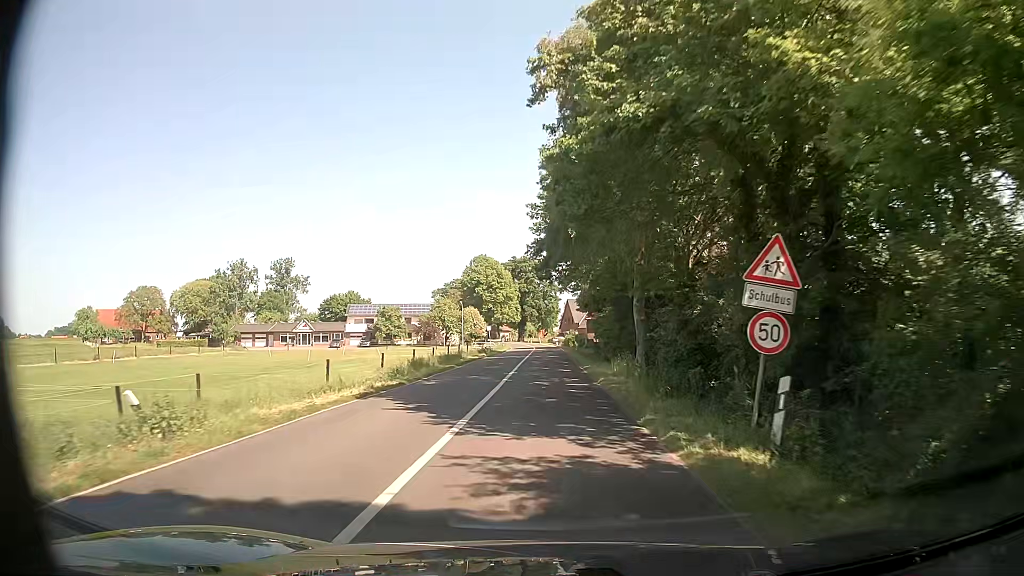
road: secondary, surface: asphalt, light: Day
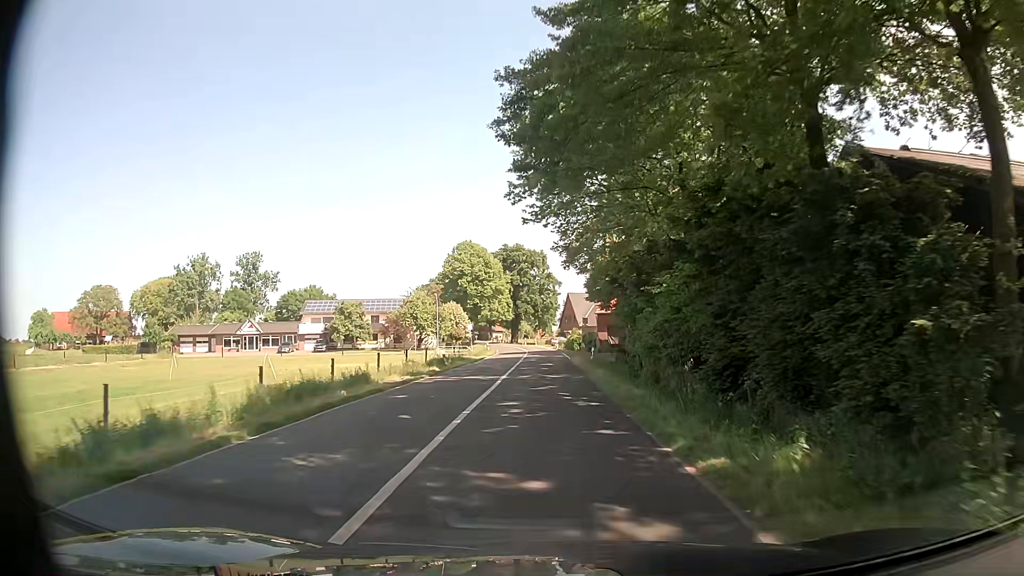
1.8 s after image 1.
(-0.5, +22.9) m; -1°
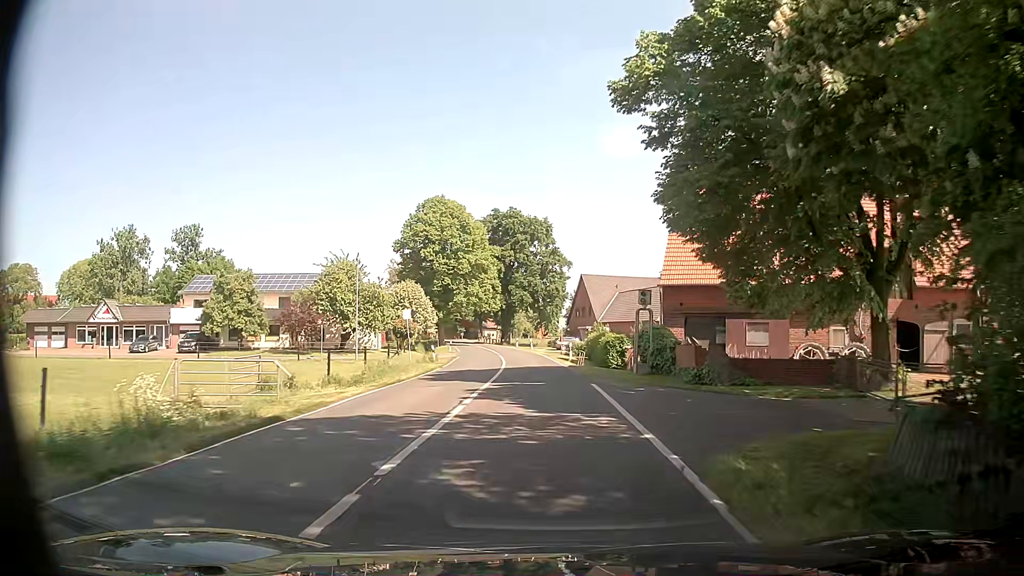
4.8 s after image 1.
(0.0, +38.0) m; -1°
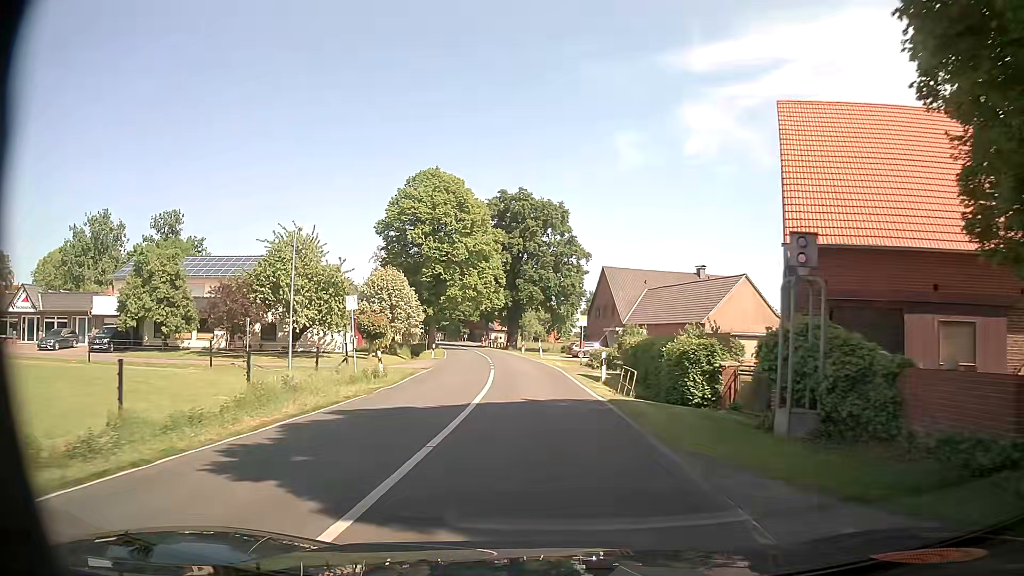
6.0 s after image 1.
(+0.1, +15.2) m; 0°
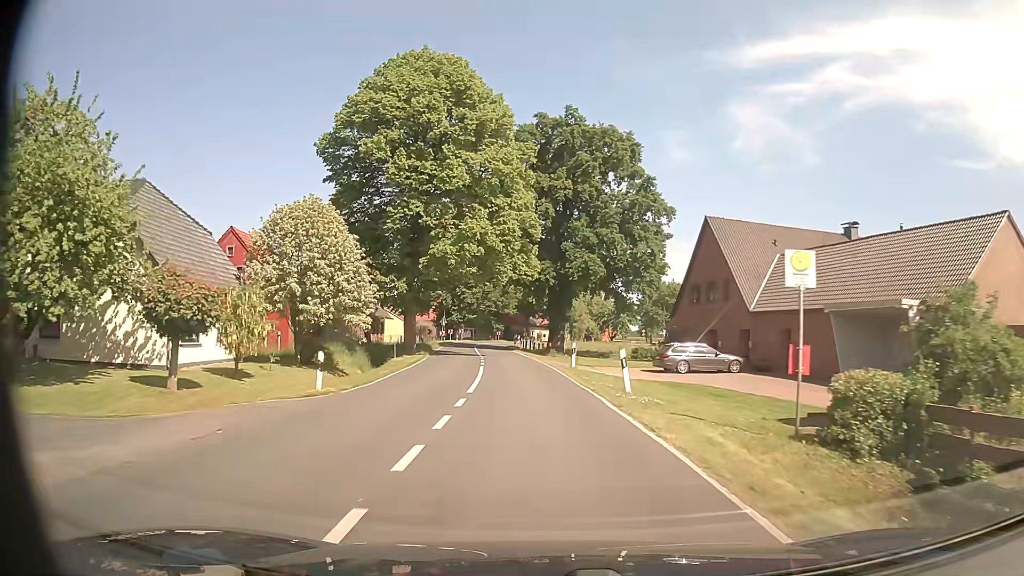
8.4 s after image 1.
(-1.0, +30.4) m; -4°
